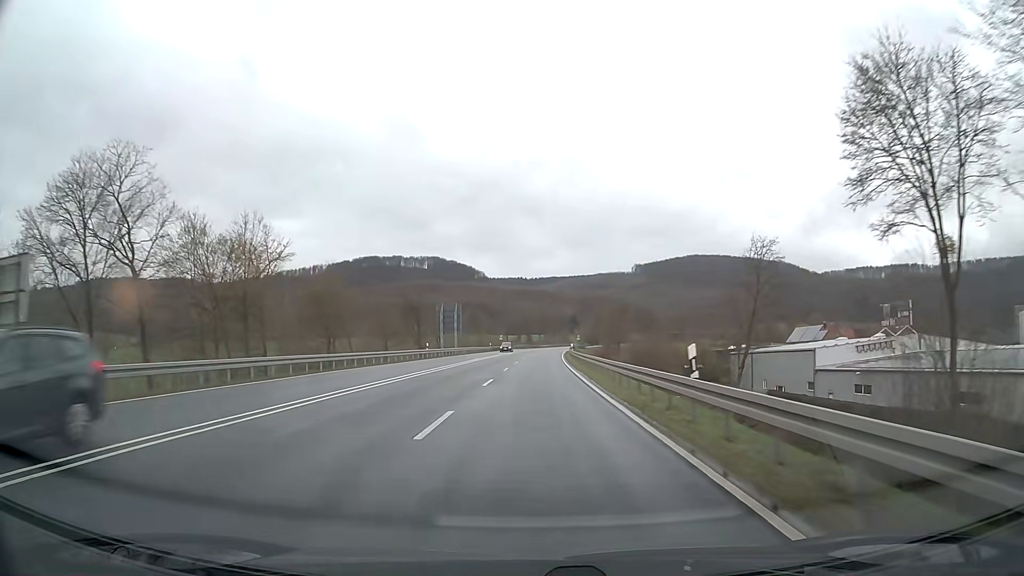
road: primary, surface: asphalt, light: Day
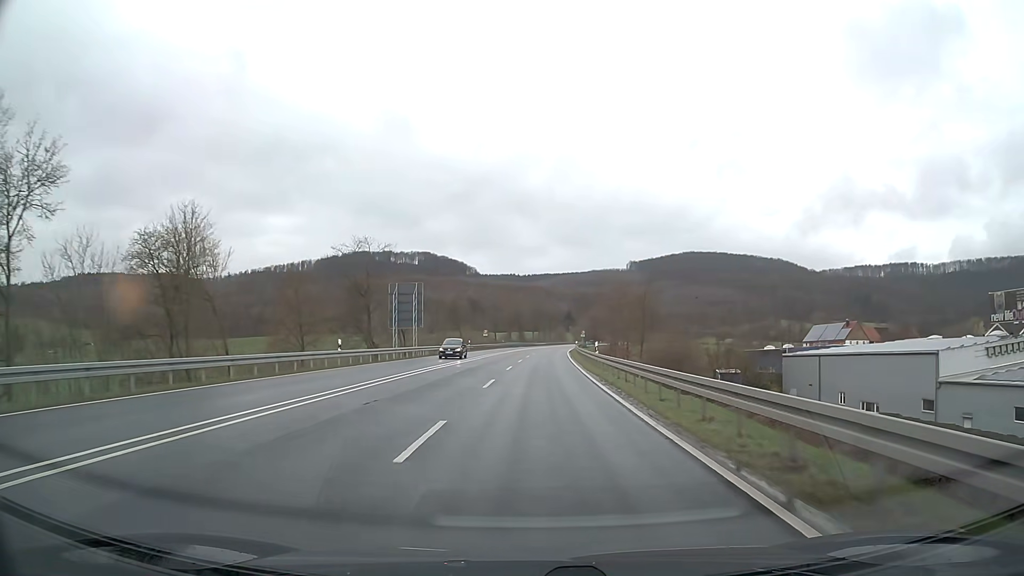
(+0.1, +26.5) m; +1°
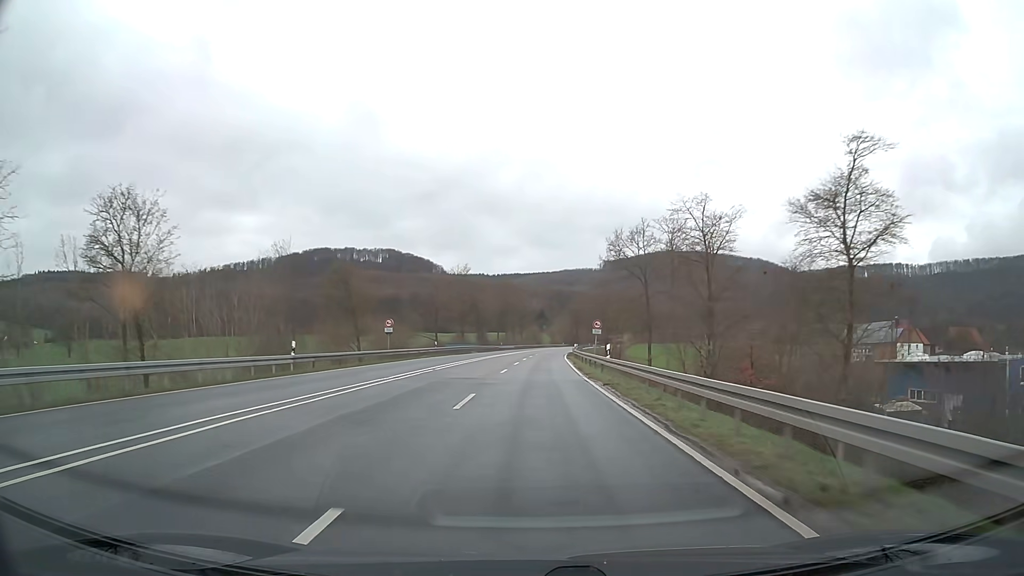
(+1.3, +54.4) m; +3°
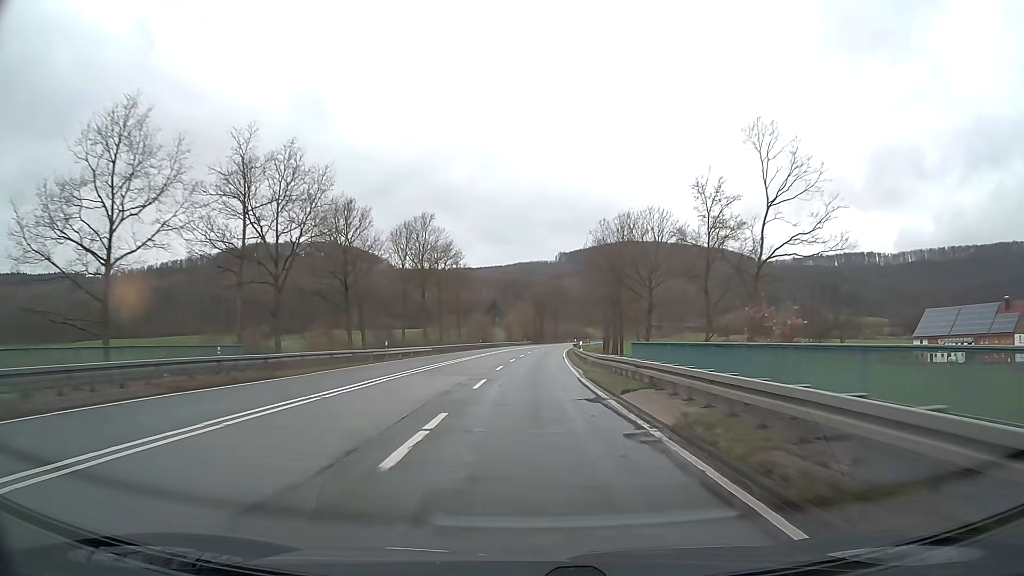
(+1.6, +69.1) m; +4°
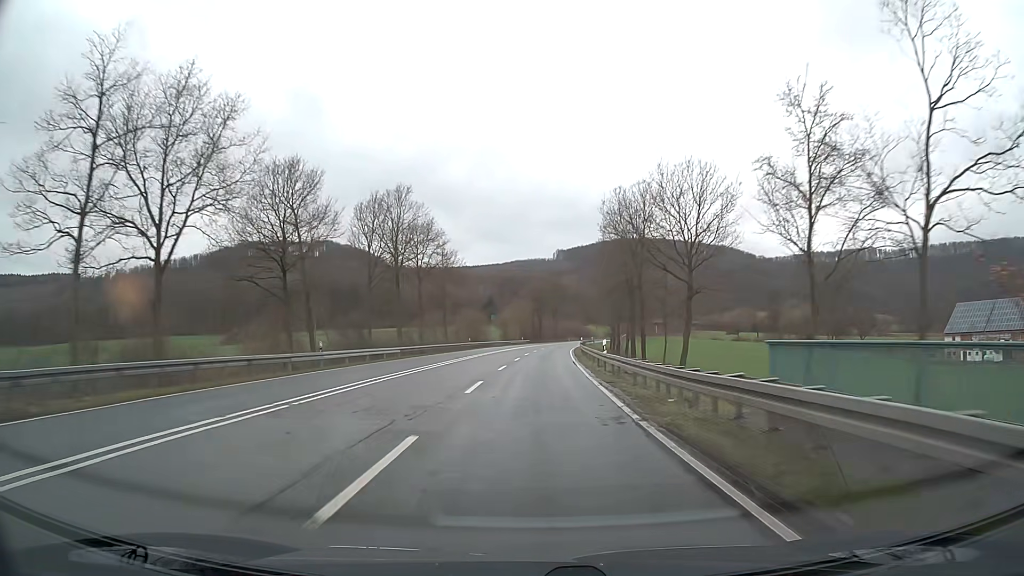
(0.0, +14.1) m; 0°
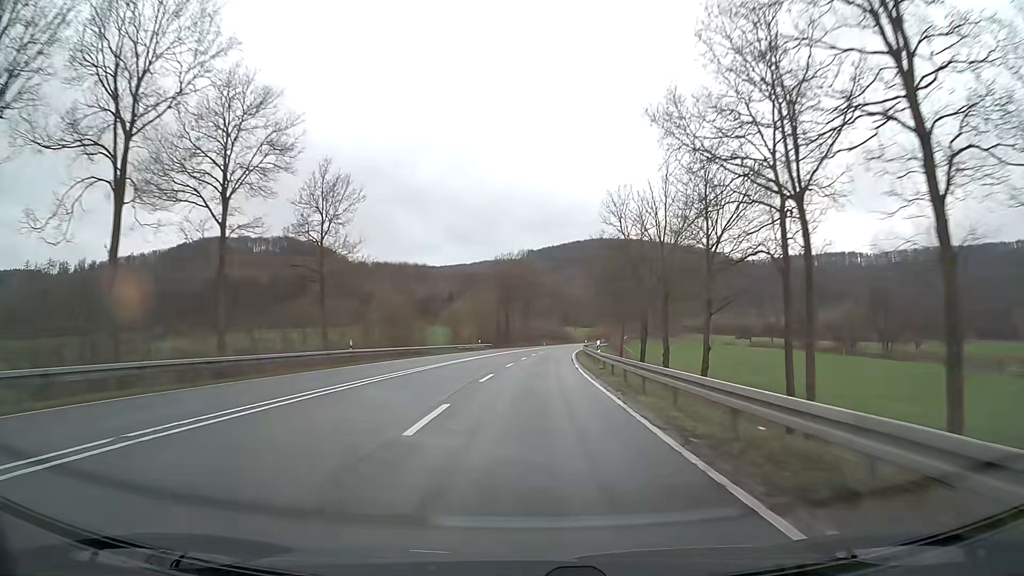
(+0.8, +42.8) m; +2°
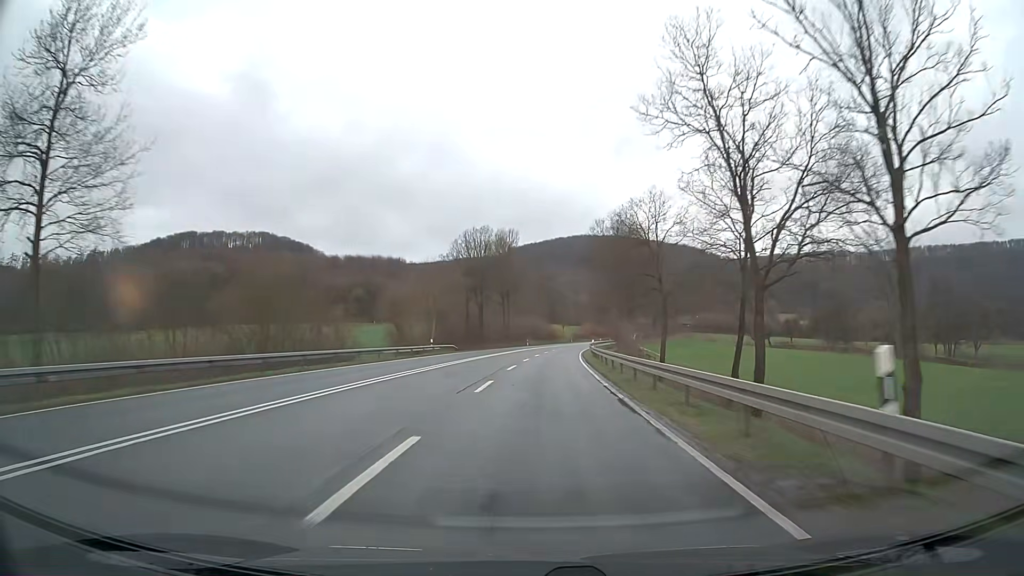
(+0.4, +28.3) m; +2°
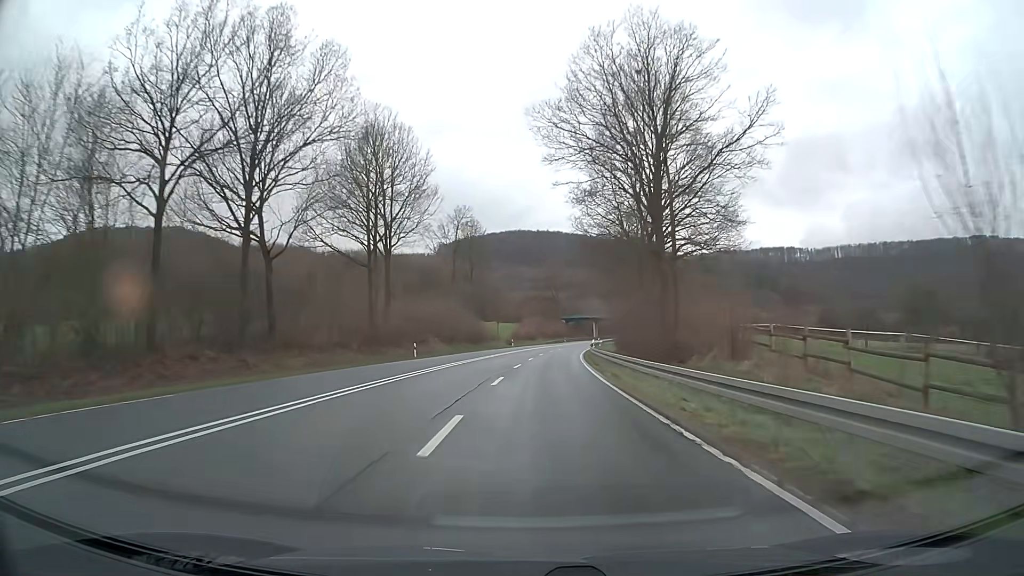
(+3.1, +68.0) m; +6°
(0, +10) (0, +20) (0, +30) (+1, +40) (+1, +50) (+2, +60) (+3, +70) (+4, +80) (+6, +90) (+8, +100) m
